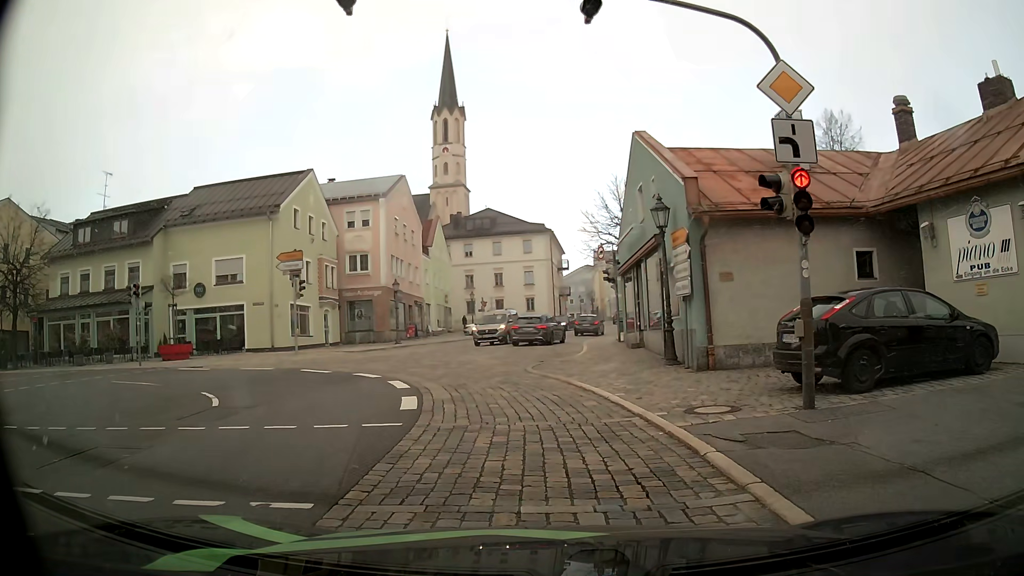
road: secondary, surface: asphalt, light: Day
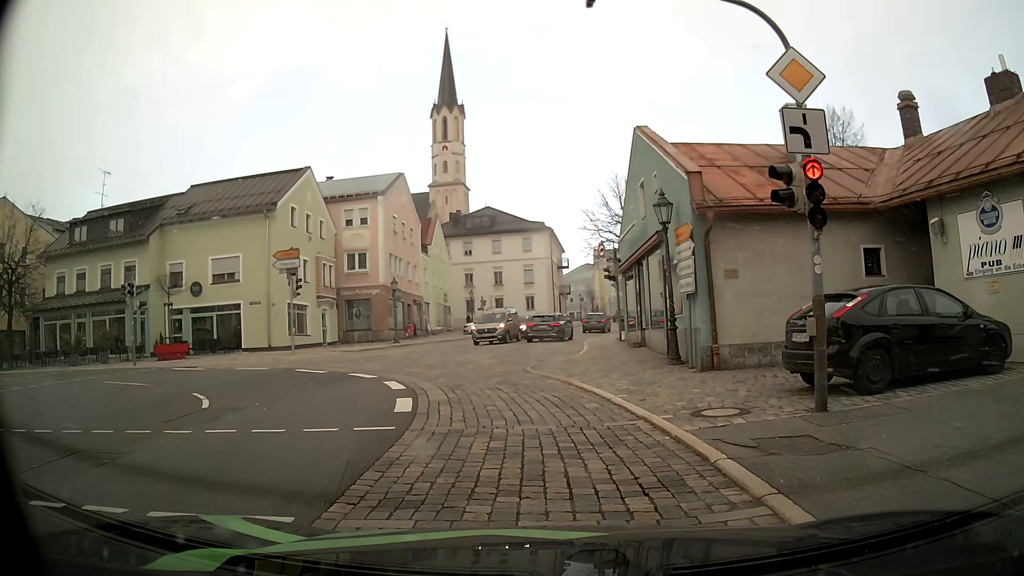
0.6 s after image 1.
(0.0, +0.4) m; 0°
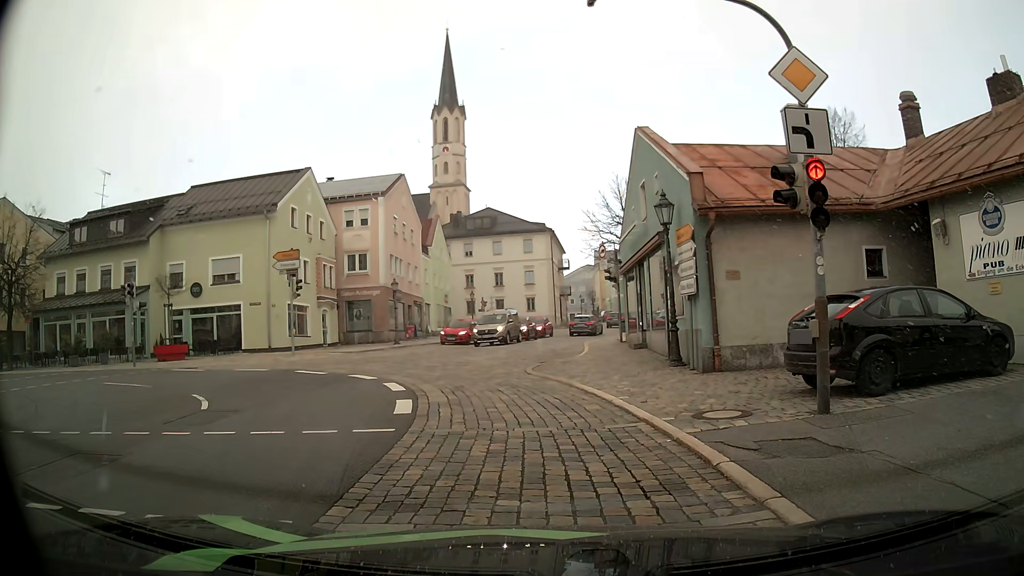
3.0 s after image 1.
(0.0, +0.2) m; 0°
(0, +10) (-1, +20) (-1, +30) (+1, +40) (+3, +50) (+6, +59) (+8, +69) (+9, +79) (+10, +89) (+10, +99) m
